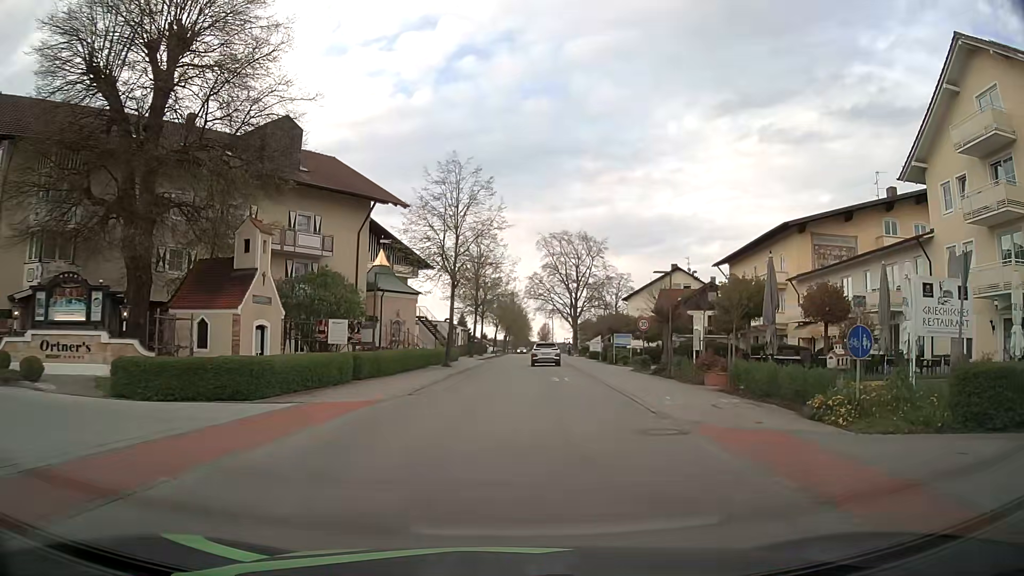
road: residential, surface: asphalt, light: Day
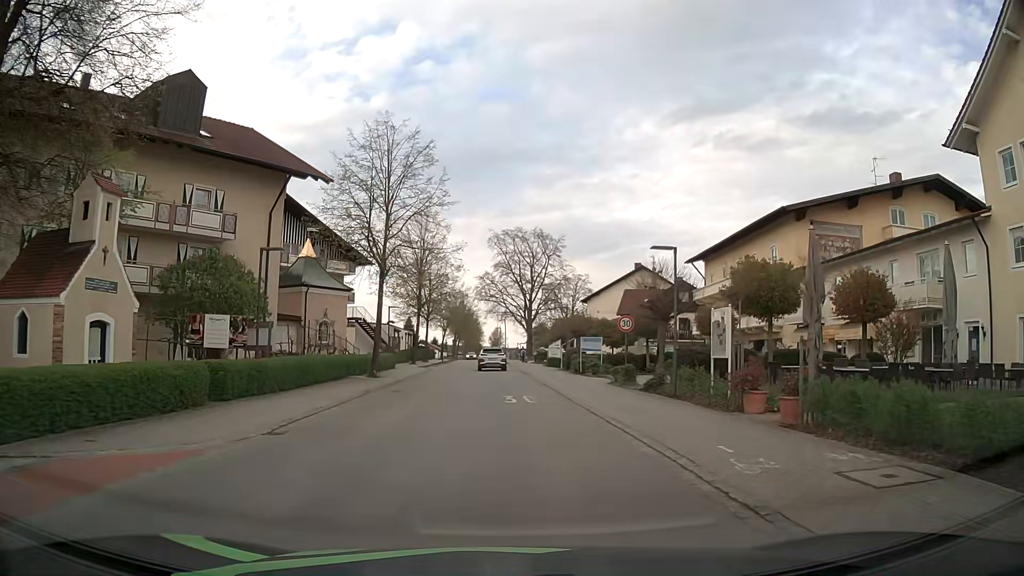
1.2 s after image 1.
(+0.3, +7.9) m; +4°
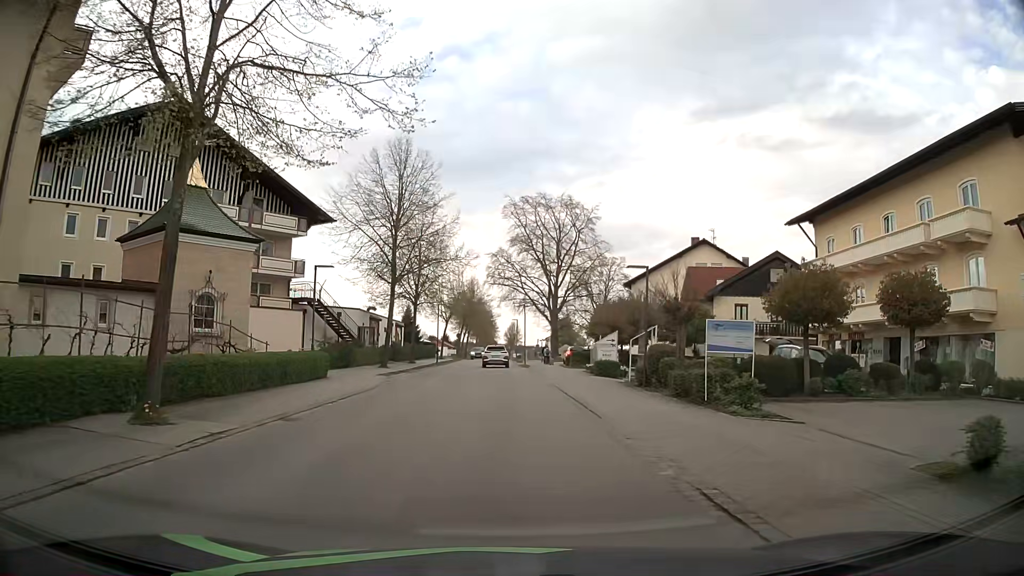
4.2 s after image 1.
(-0.1, +21.0) m; -2°
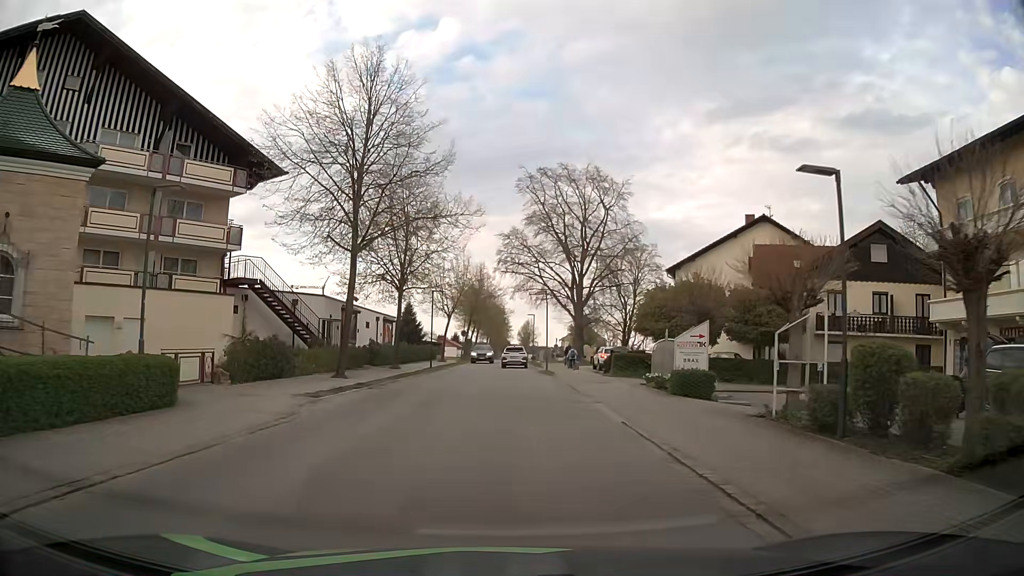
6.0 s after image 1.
(0.0, +13.0) m; -1°
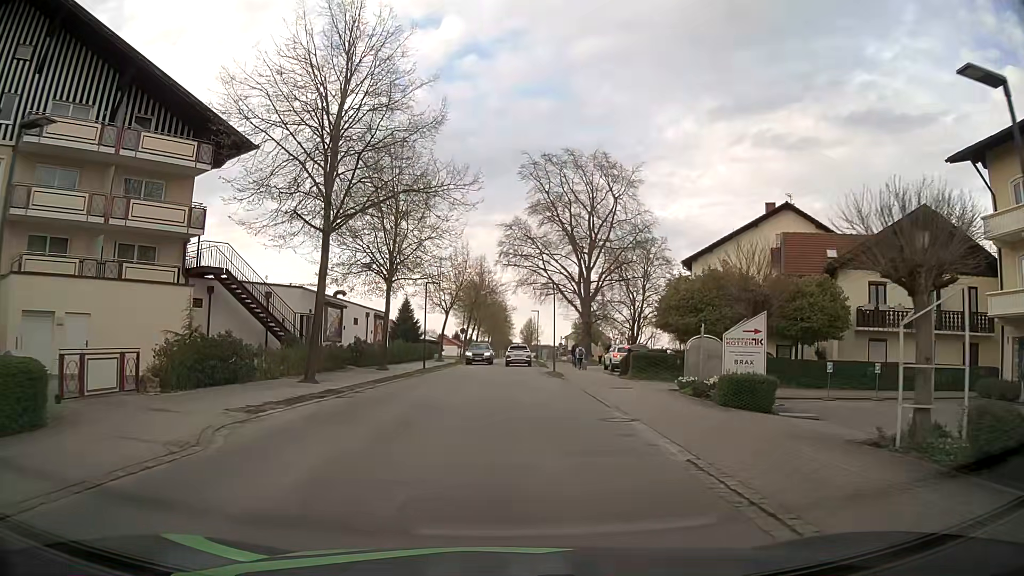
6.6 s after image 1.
(0.0, +4.4) m; 0°
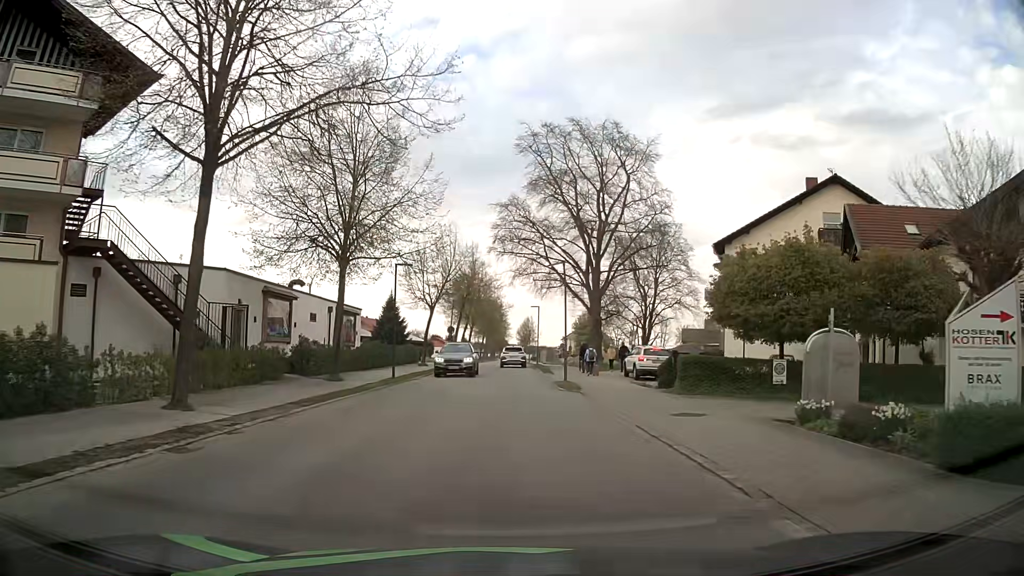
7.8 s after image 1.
(+0.1, +8.8) m; +1°
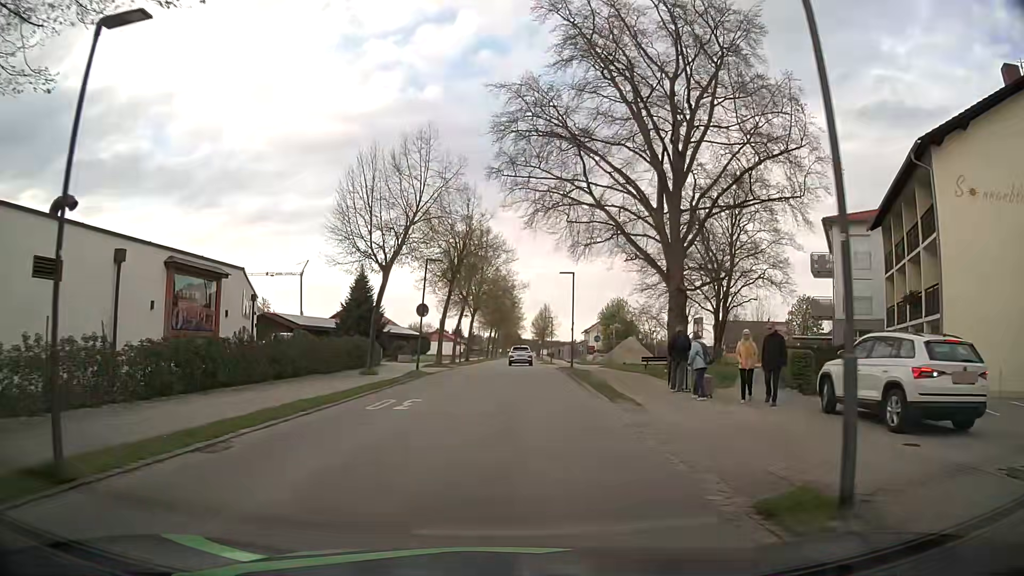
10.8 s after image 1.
(0.0, +22.0) m; -1°
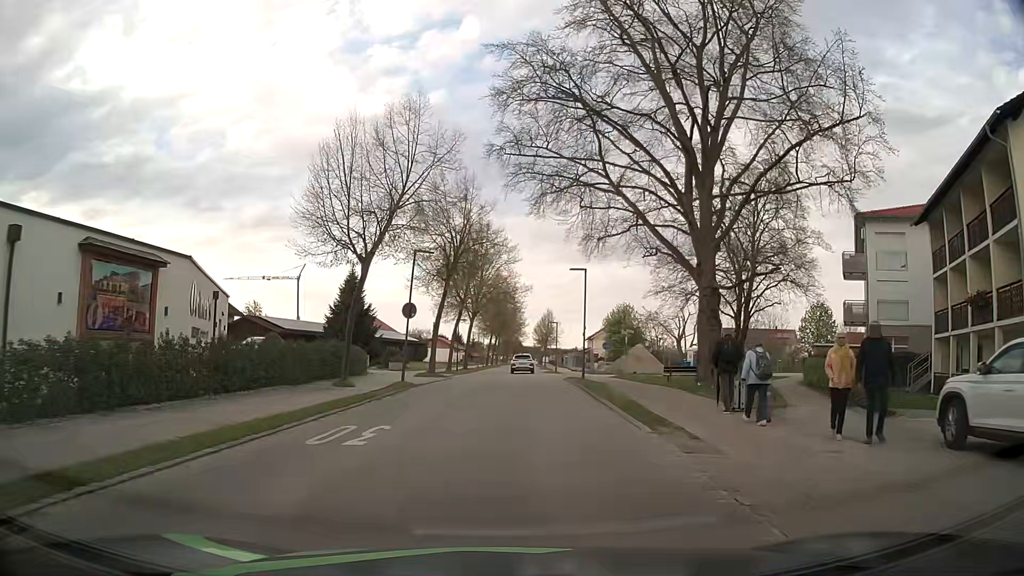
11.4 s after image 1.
(0.0, +4.4) m; -1°
(0, +10) (+1, +20) (+1, +30) (+1, +40) (+2, +50) (+2, +60) (+3, +70) (+3, +80) (+3, +90) (+4, +100) m
